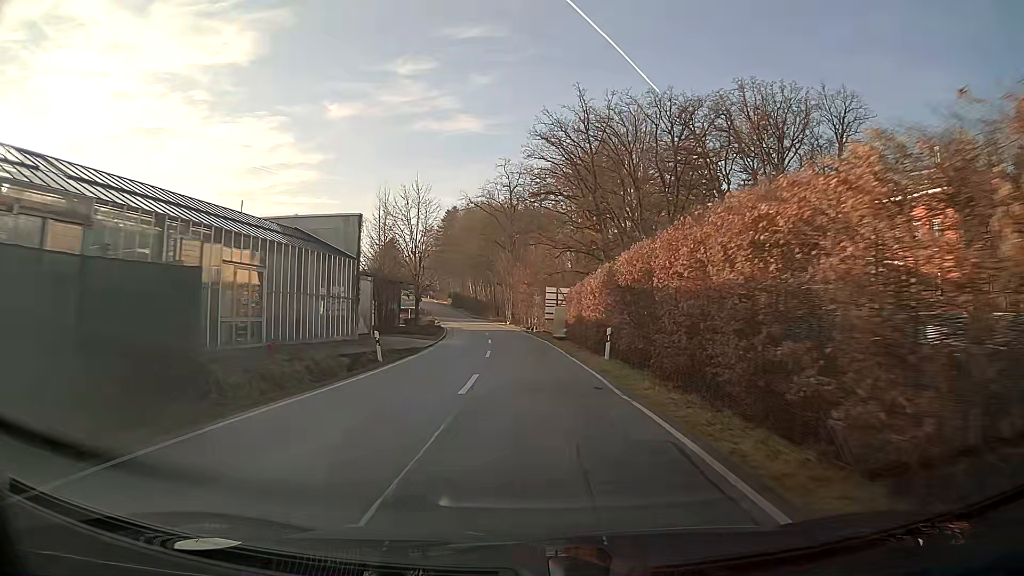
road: tertiary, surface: asphalt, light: Day
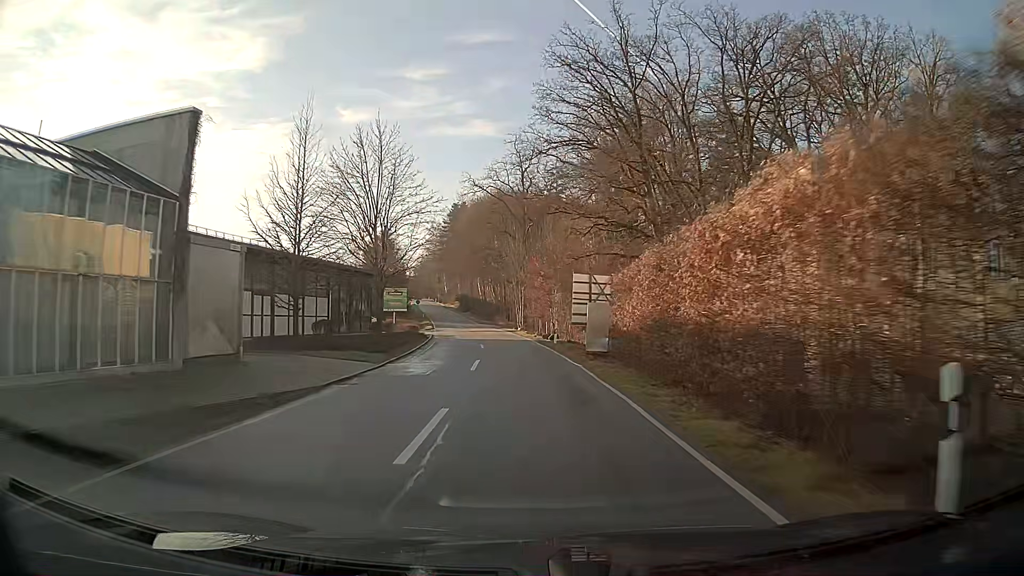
(-0.3, +17.5) m; -2°
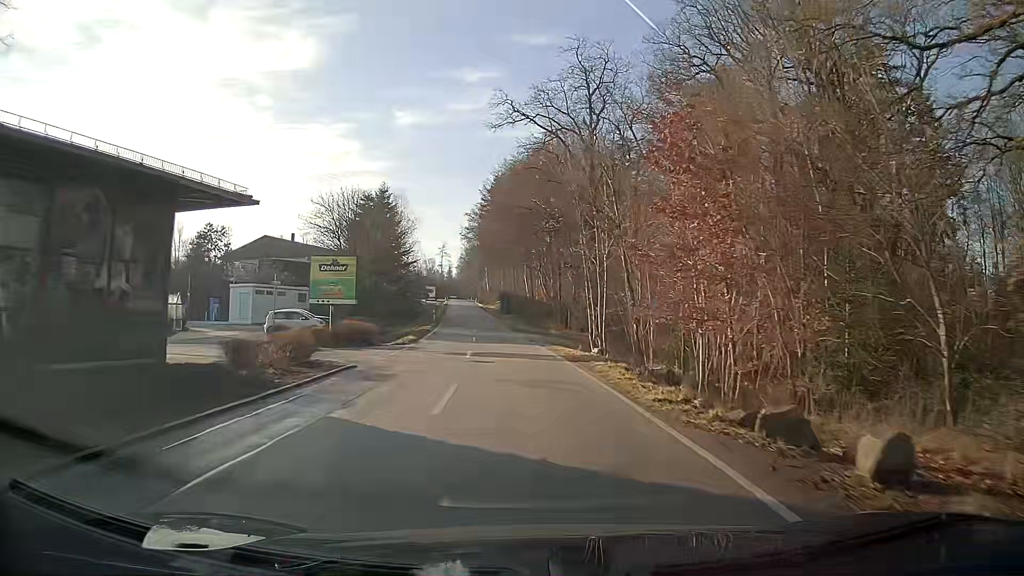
(-1.4, +34.2) m; -5°
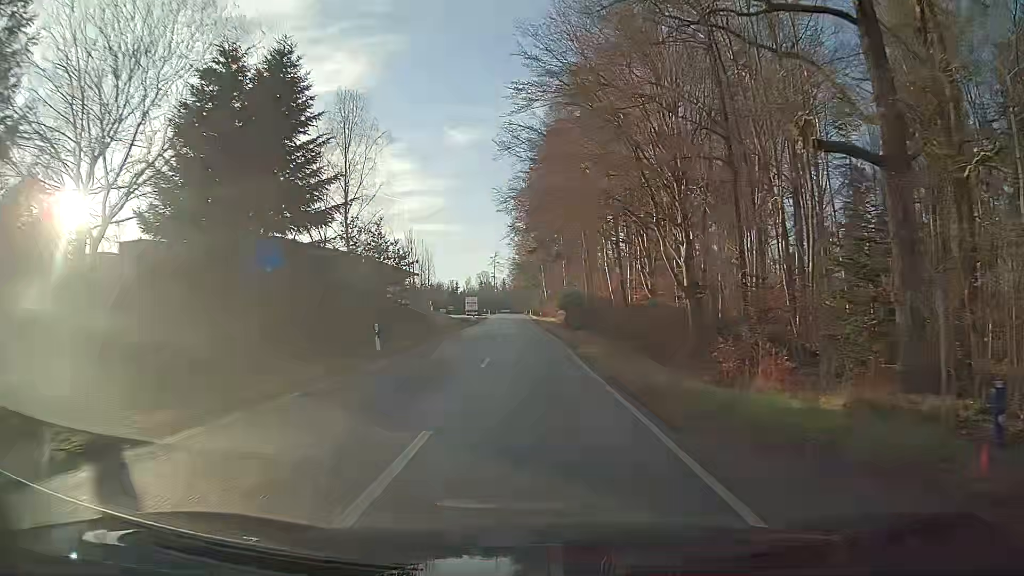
(-2.1, +42.0) m; -5°
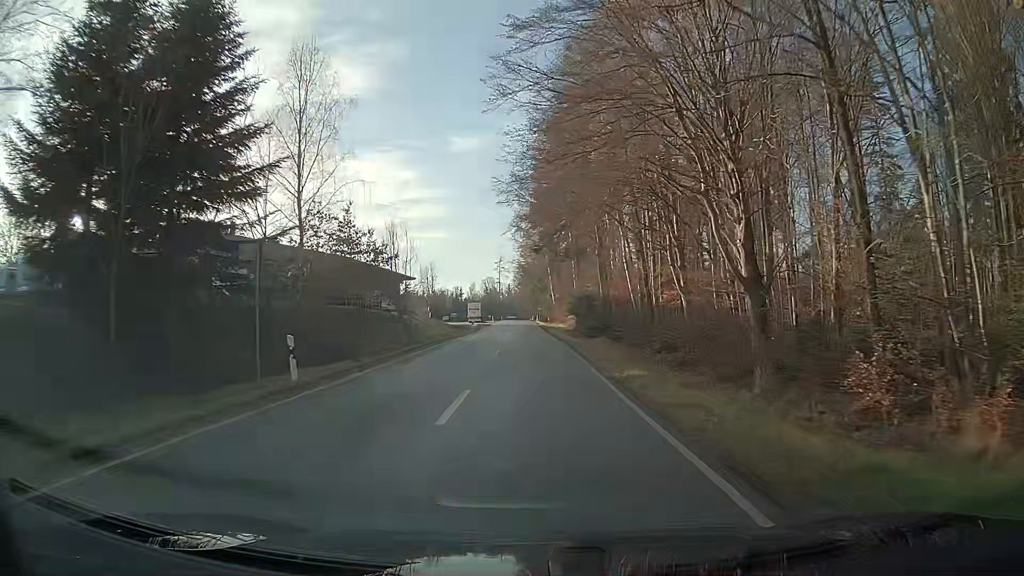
(0.0, +8.4) m; -1°
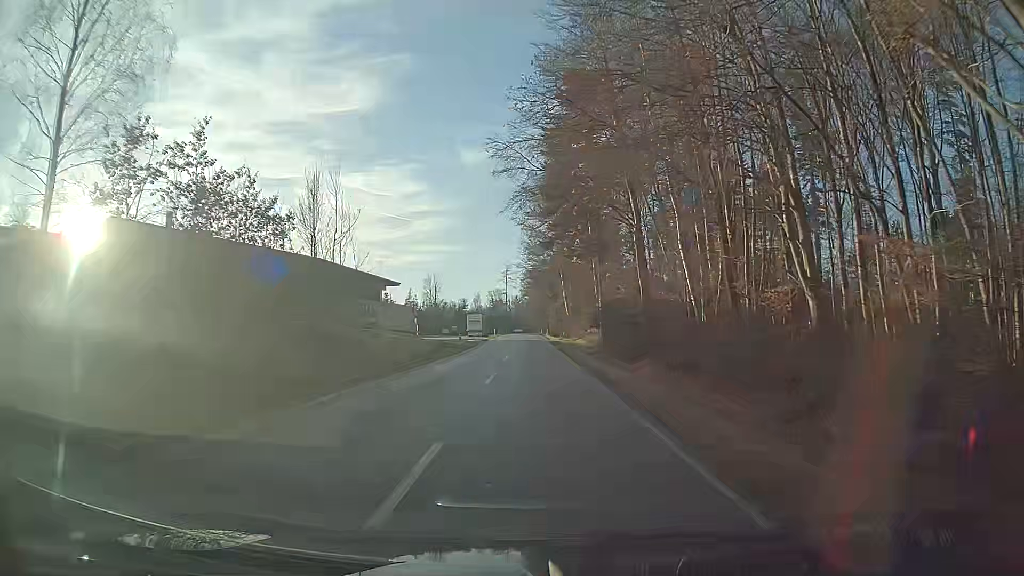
(-0.2, +17.0) m; -1°
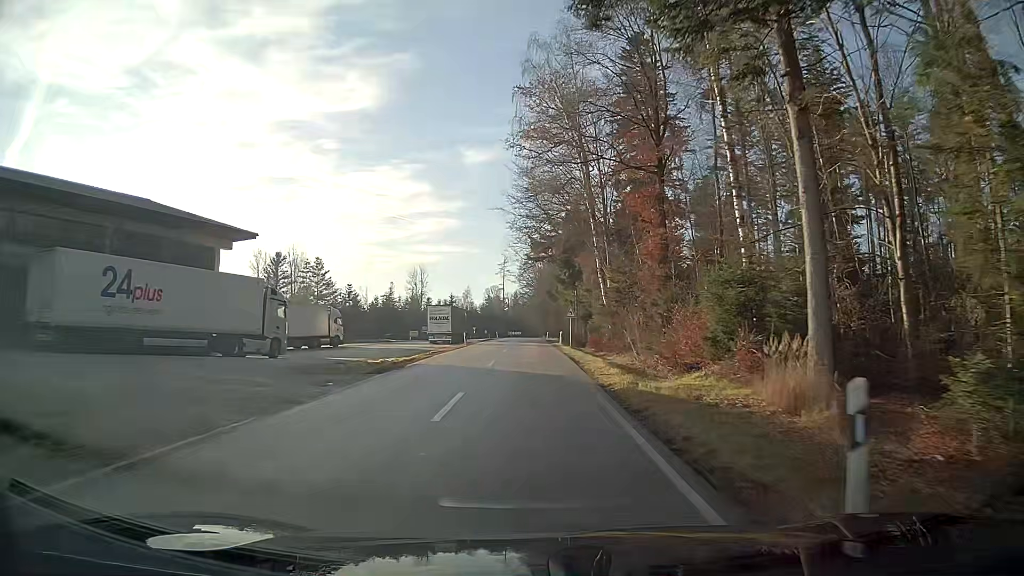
(-0.2, +43.6) m; 0°
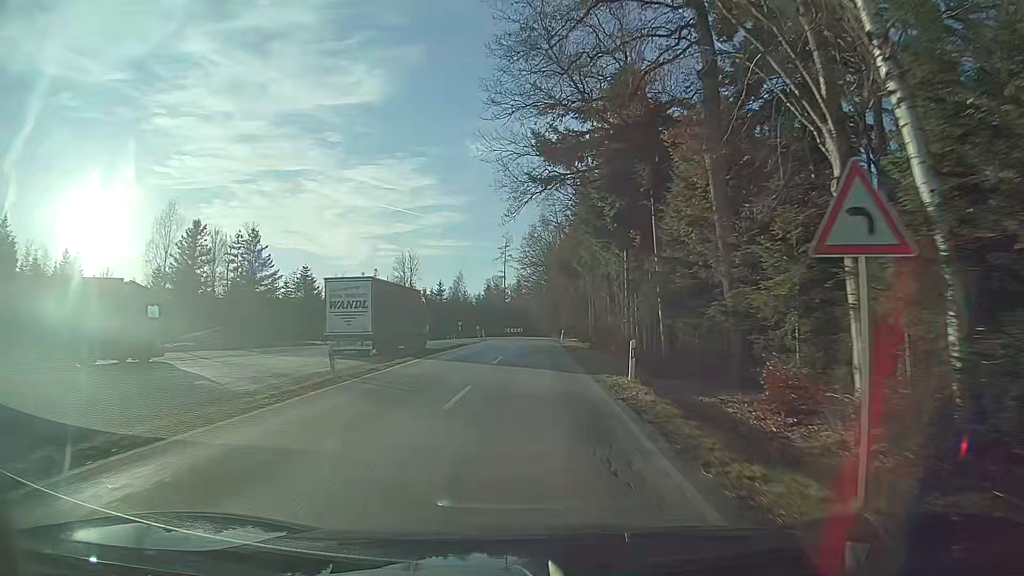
(0.0, +35.8) m; 0°
